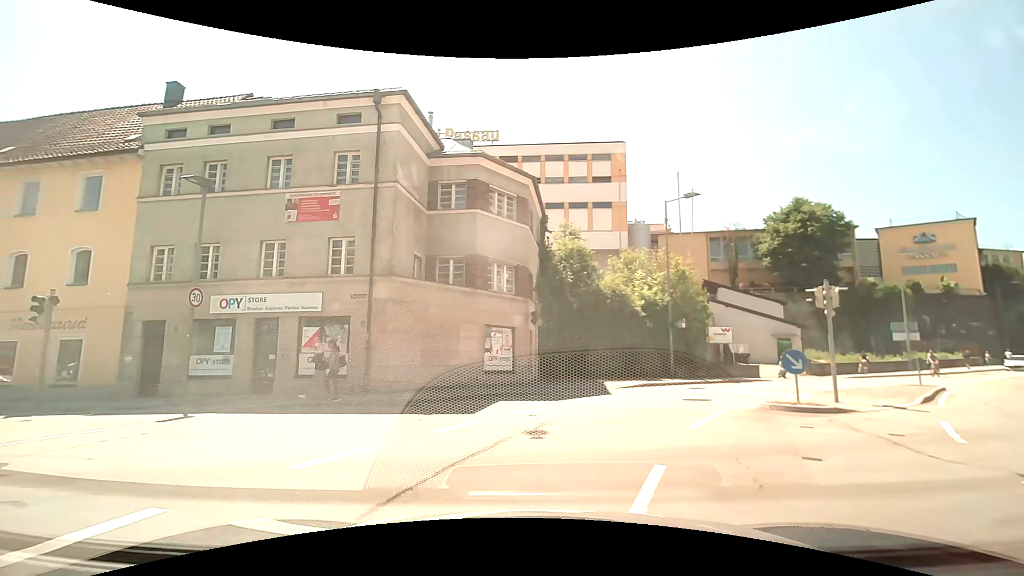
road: residential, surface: asphalt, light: Day
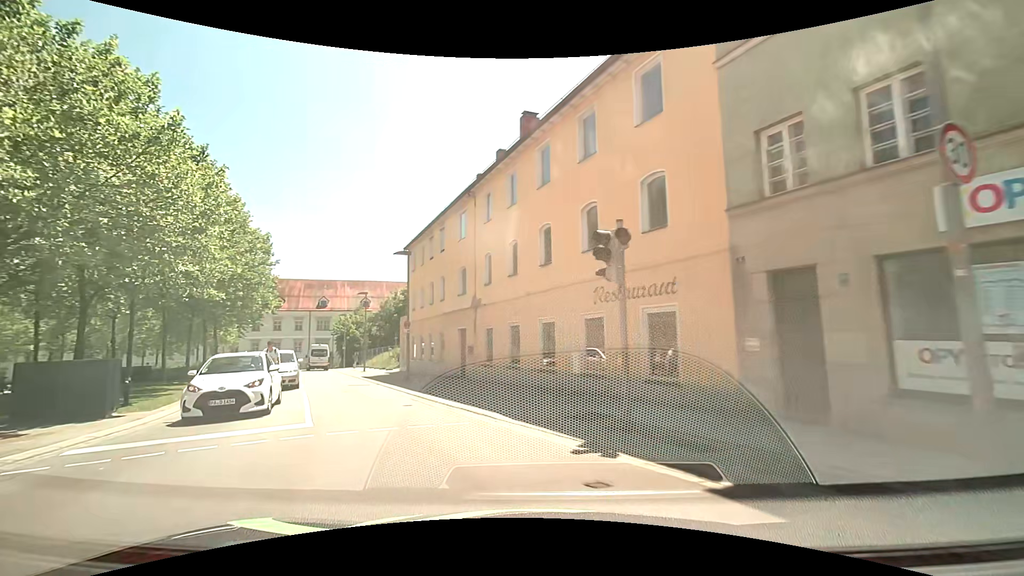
(-6.7, +10.1) m; -59°
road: tertiary
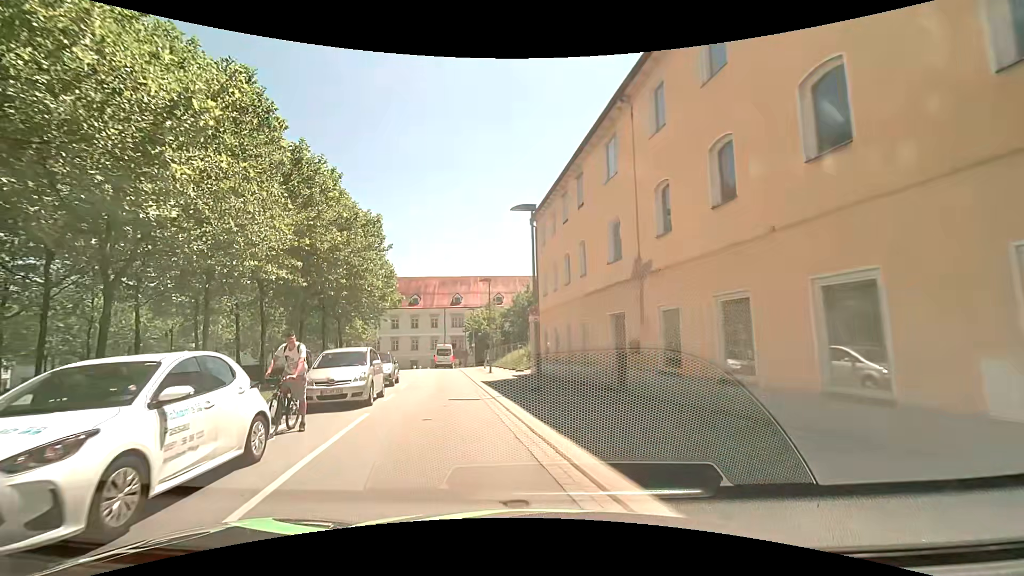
(-1.3, +8.8) m; -15°
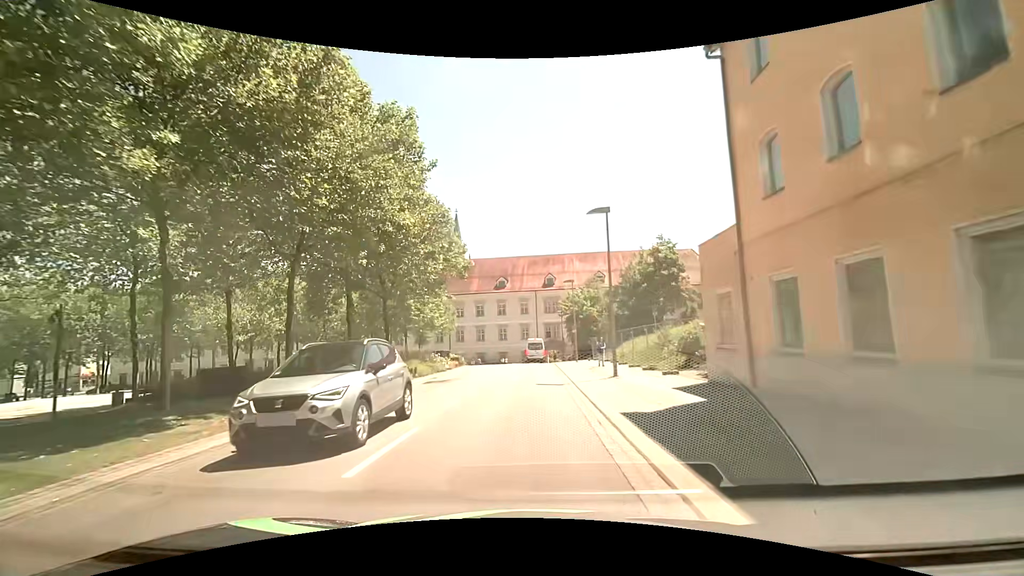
(-2.2, +15.8) m; -10°
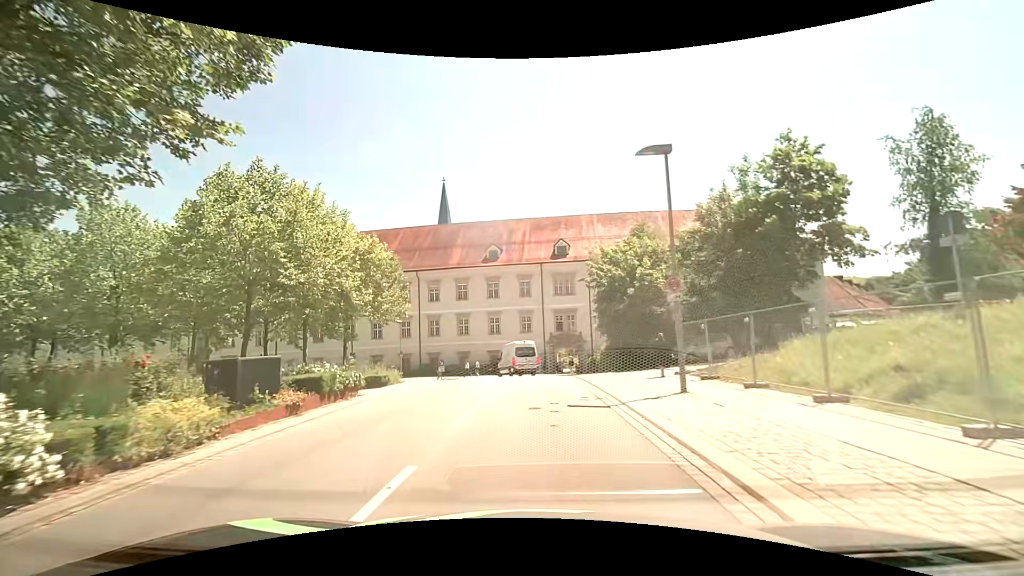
(-0.5, +26.6) m; -1°
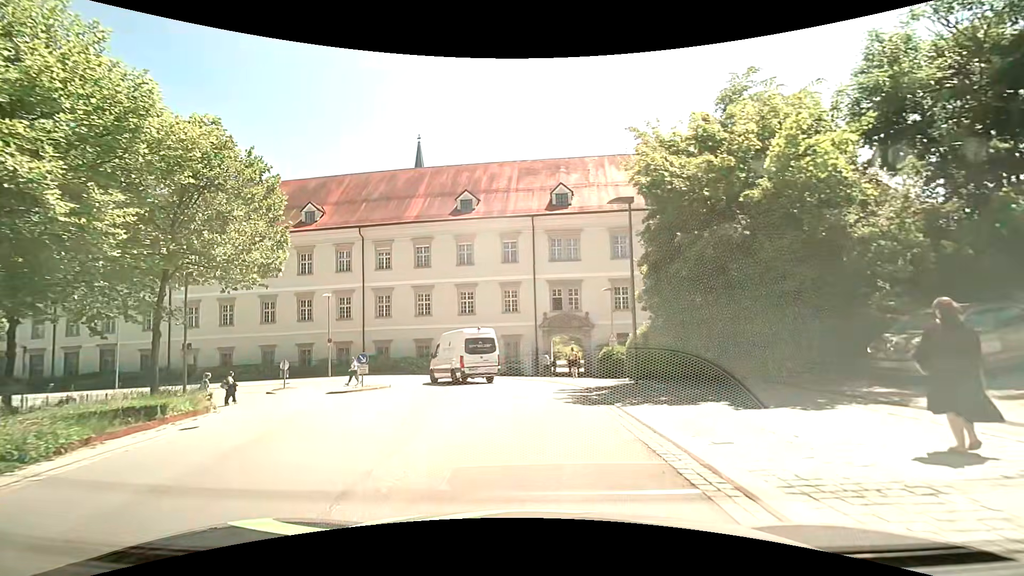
(+0.1, +17.3) m; +1°
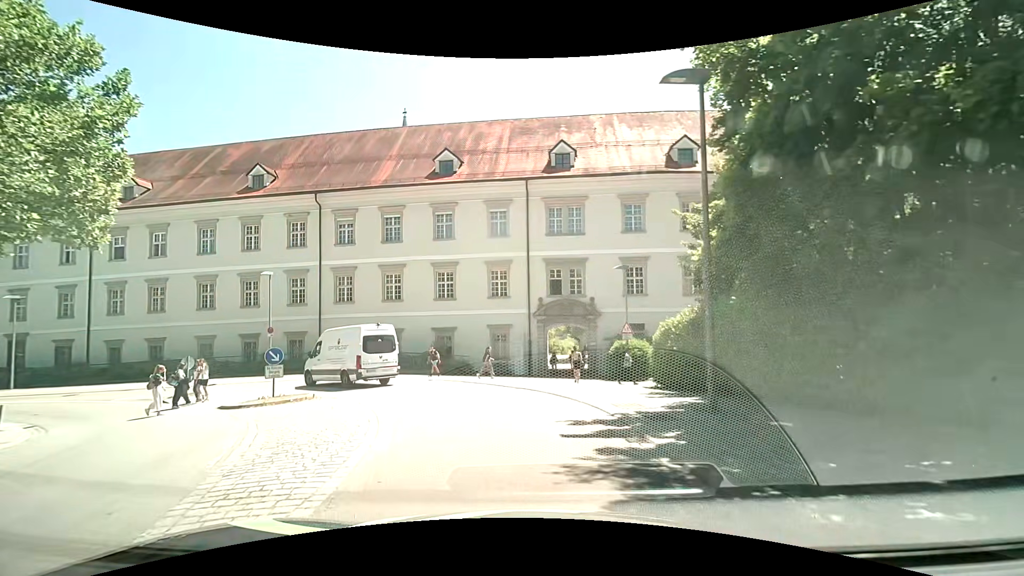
(+0.1, +8.0) m; +1°
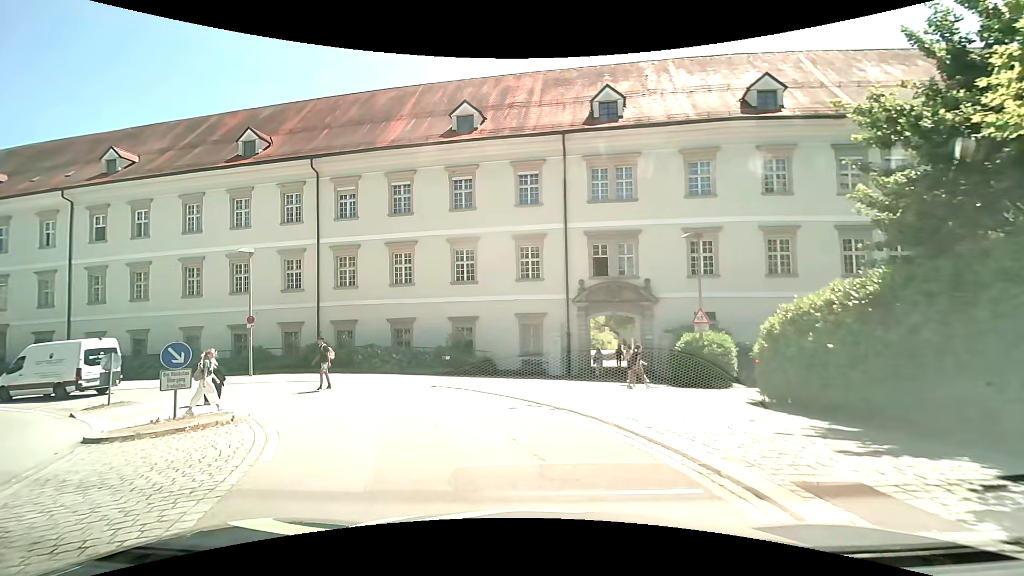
(-0.2, +6.7) m; -3°
